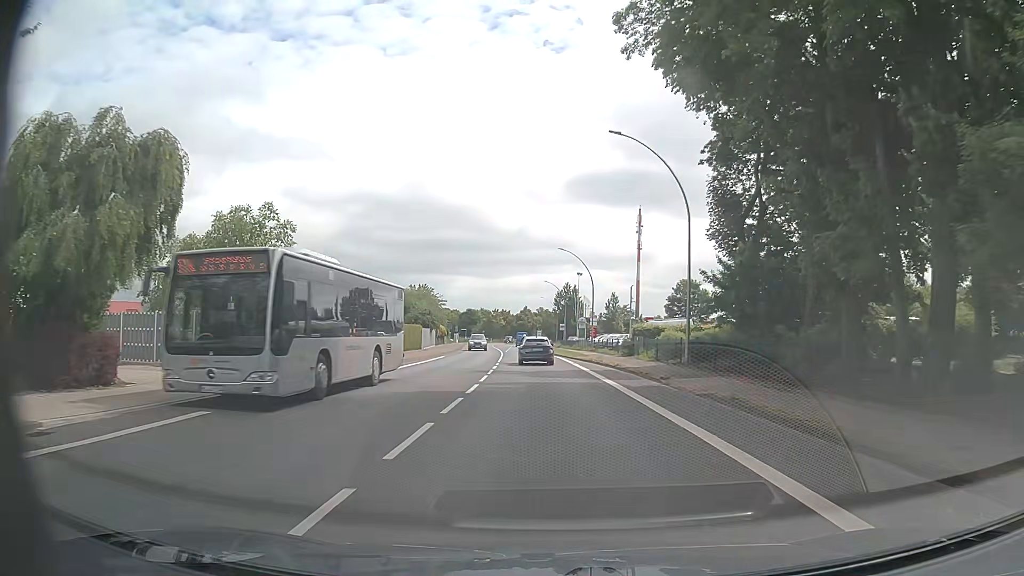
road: primary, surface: asphalt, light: Day
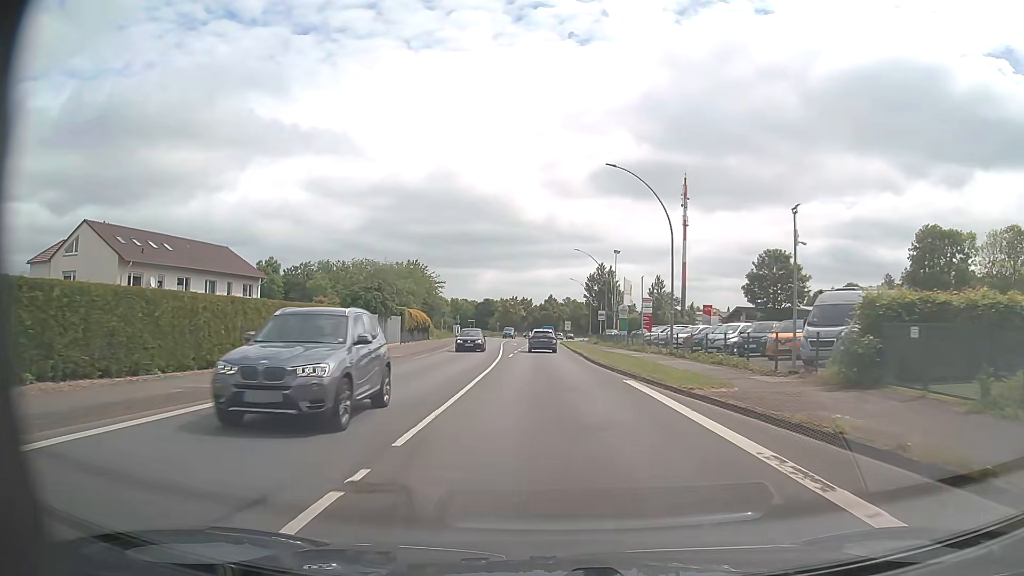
(-0.8, +31.0) m; -3°
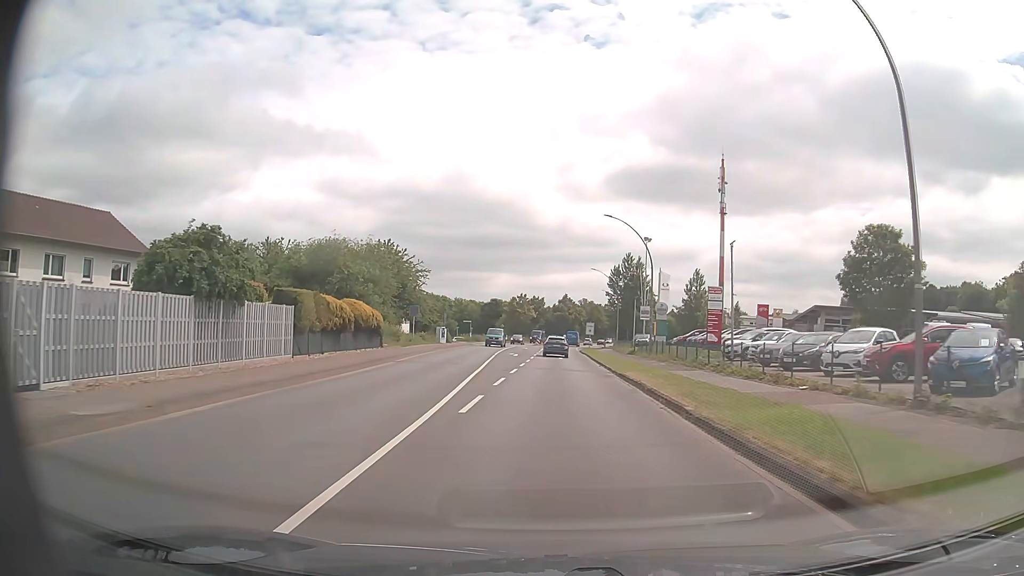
(0.0, +23.3) m; 0°
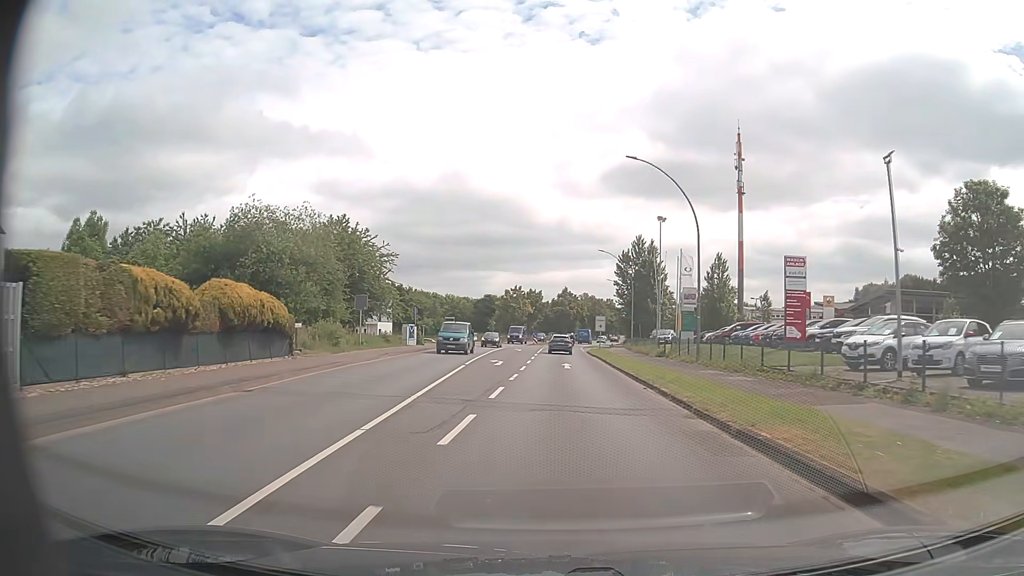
(-0.1, +15.5) m; 0°
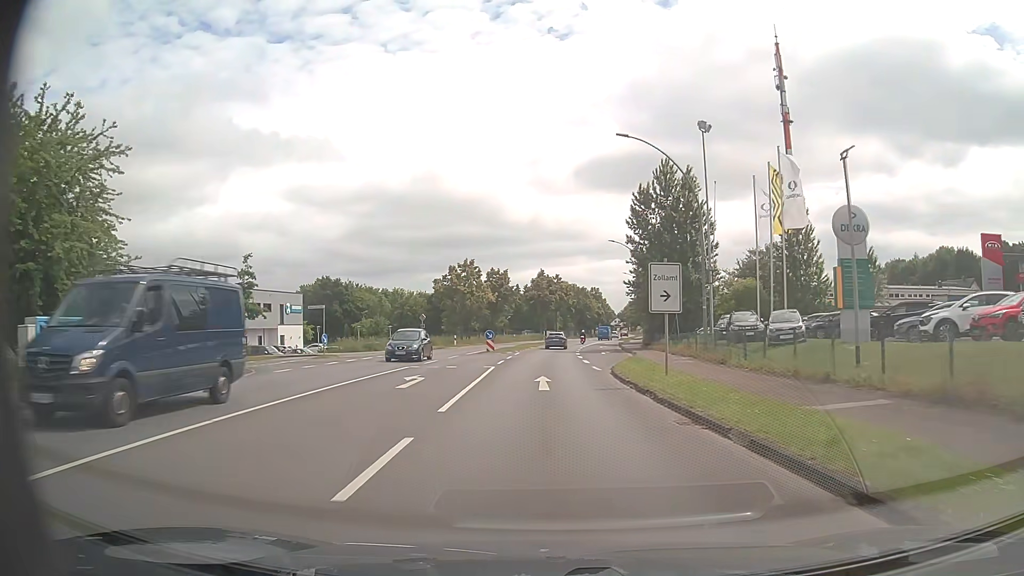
(+0.5, +38.9) m; +2°
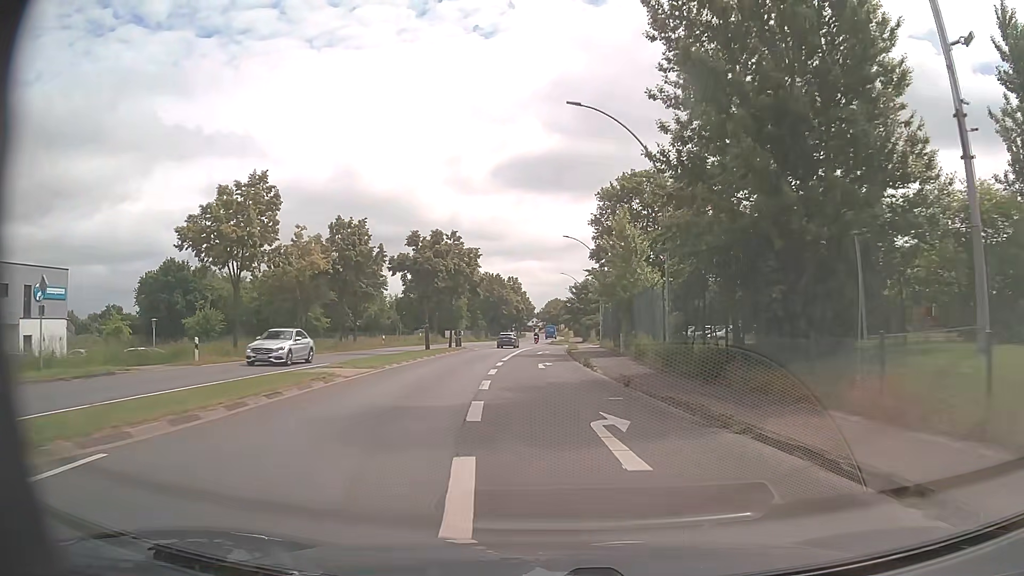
(+1.6, +38.8) m; +7°
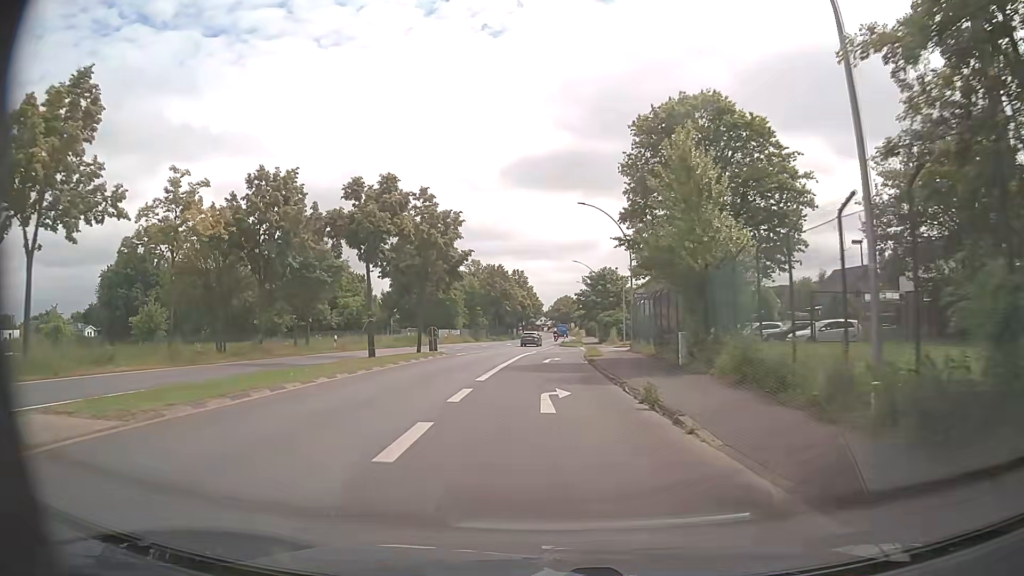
(-0.1, +15.5) m; -1°
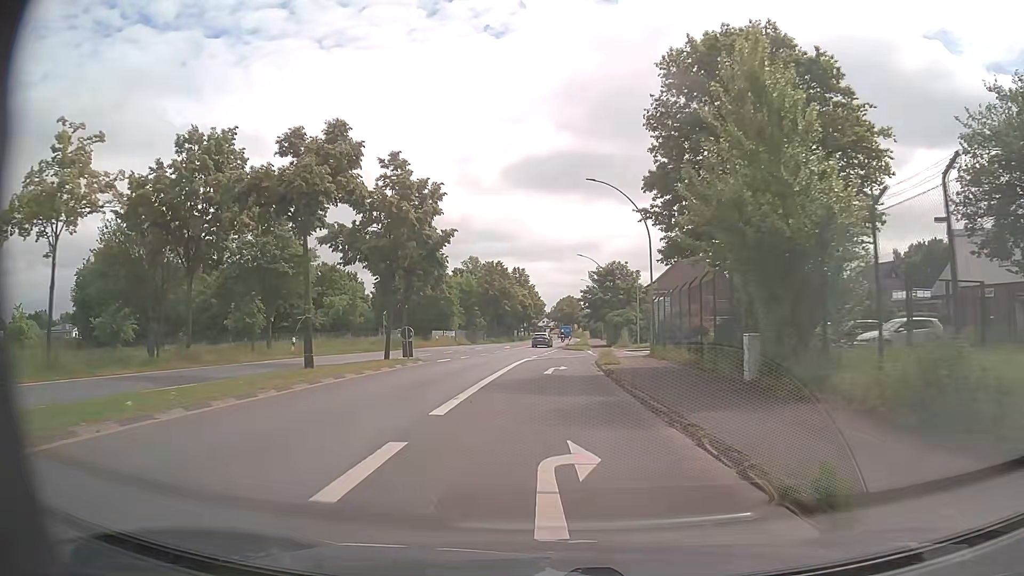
(-0.1, +7.8) m; -1°
(0, +10) (0, +20) (+1, +30) (+3, +40) (+11, +45) (+21, +46) (+31, +46) (+41, +47) (+51, +47) (+61, +47) m
